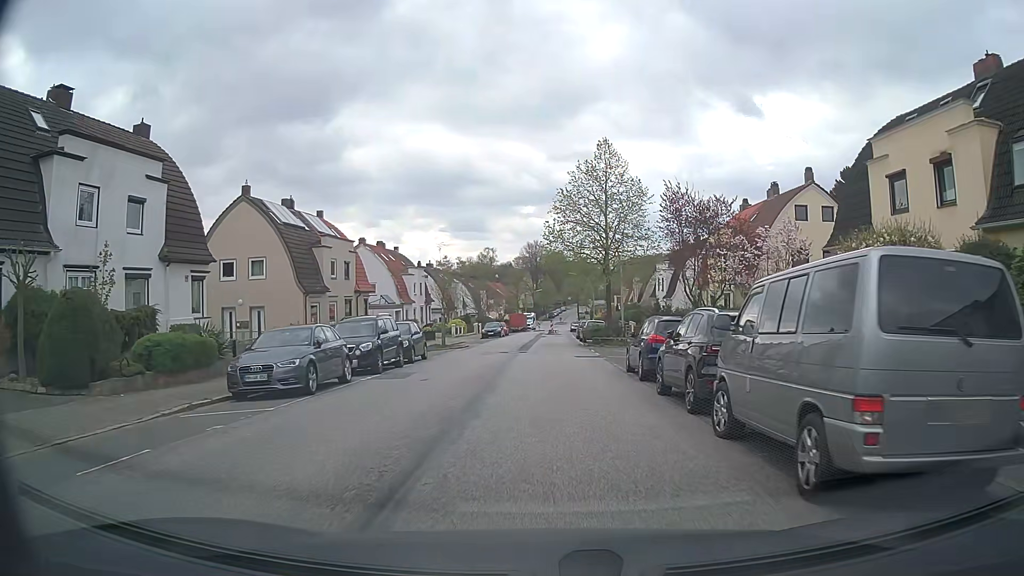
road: tertiary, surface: asphalt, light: Day
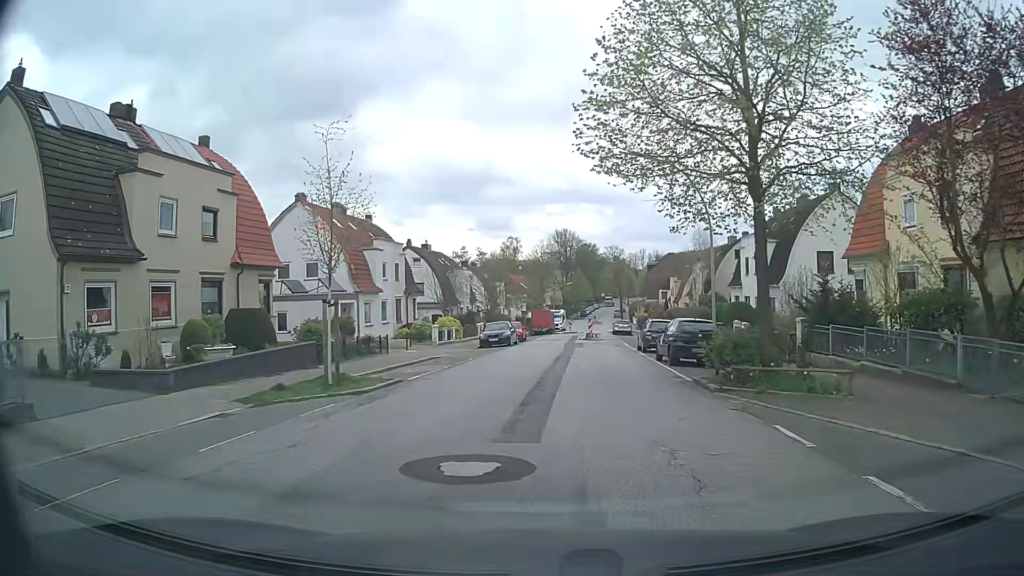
(-0.2, +23.6) m; -3°
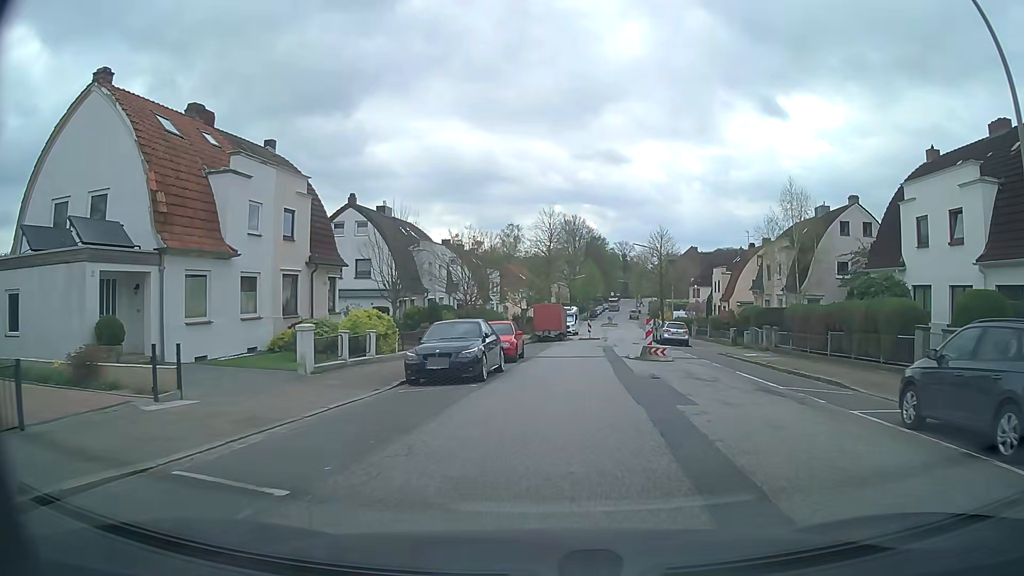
(-0.4, +23.4) m; 0°
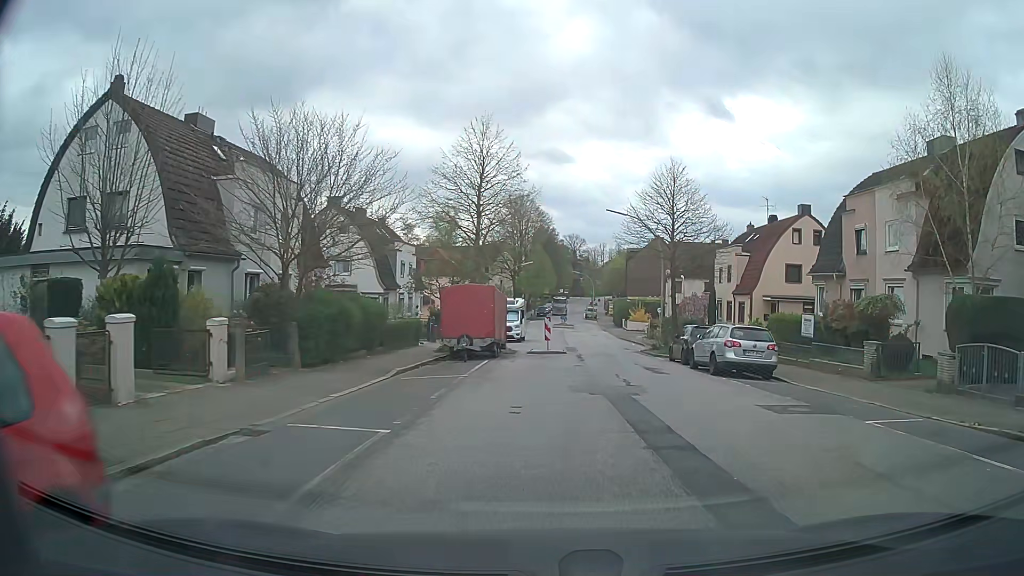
(+1.0, +23.4) m; +5°
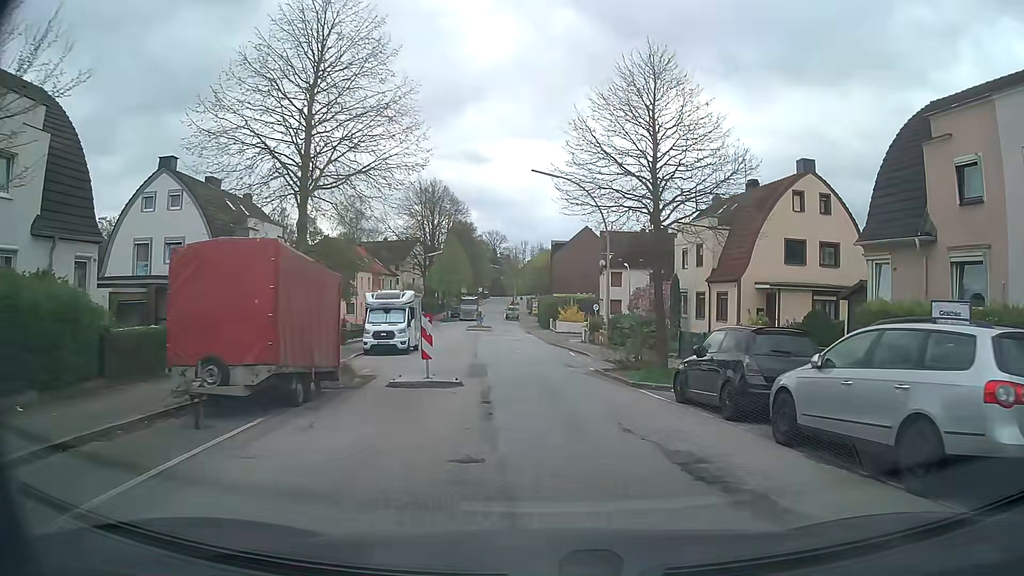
(+0.9, +14.0) m; +6°
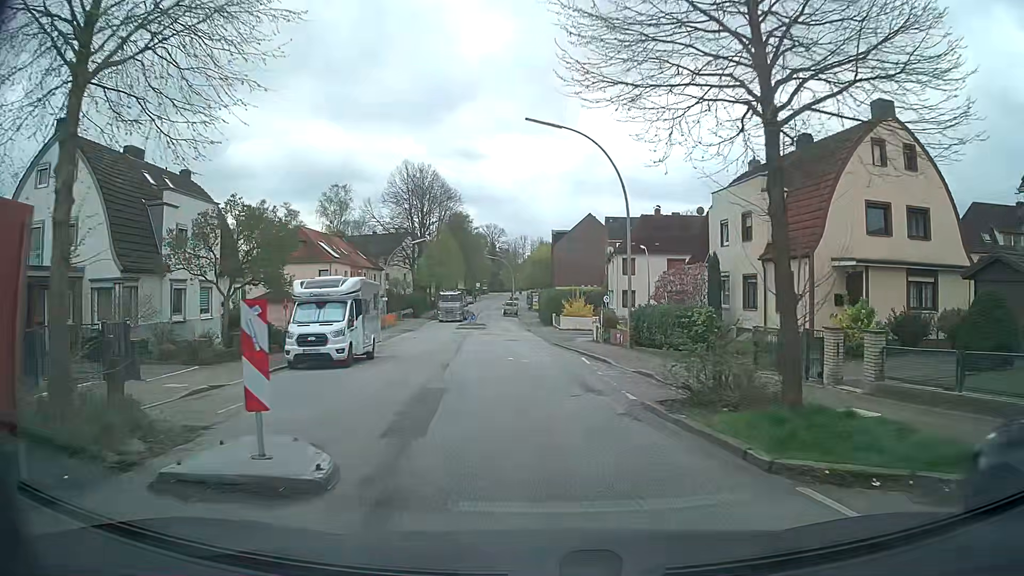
(+0.1, +9.3) m; 0°
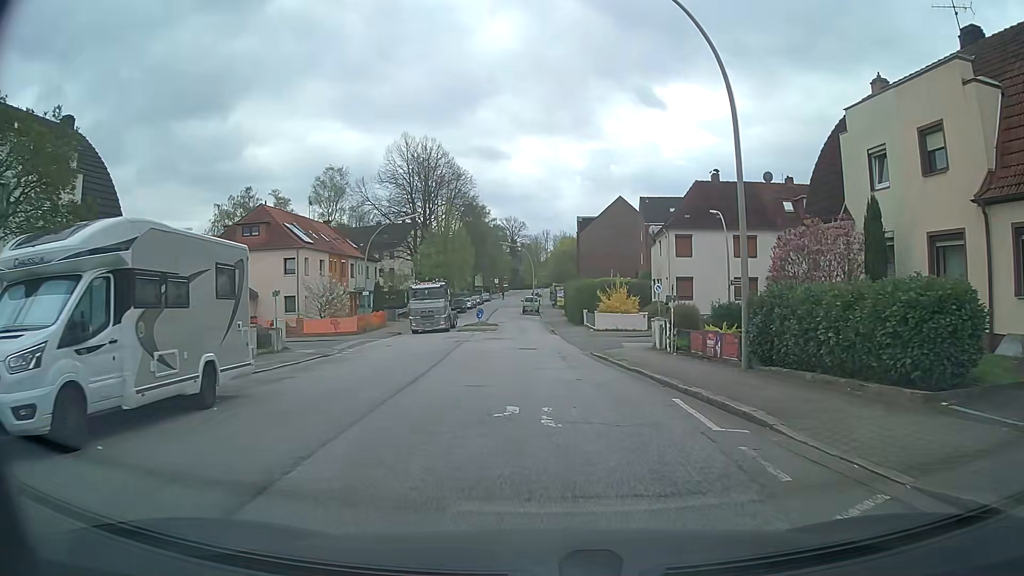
(-0.2, +14.1) m; -2°
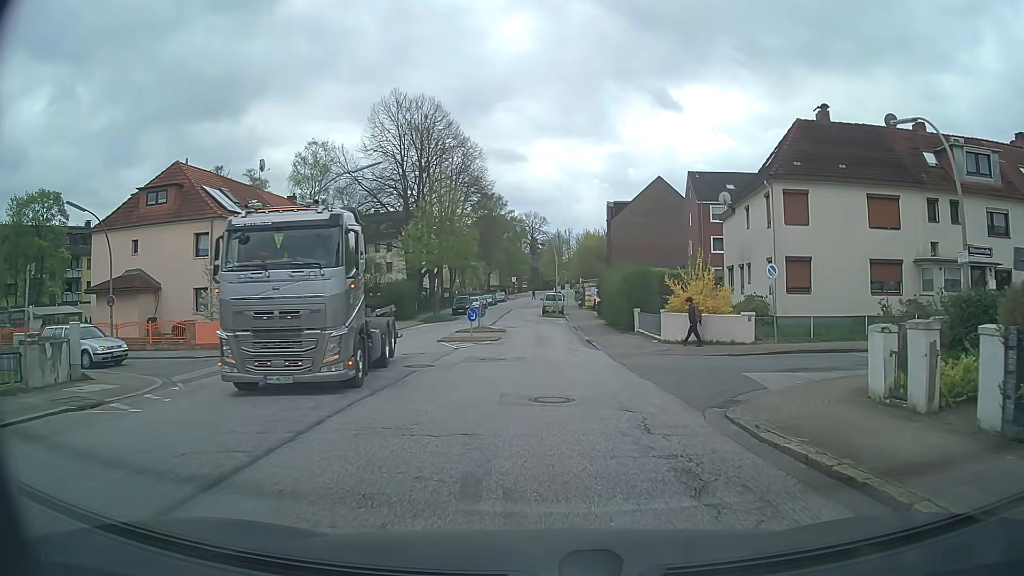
(-0.4, +16.2) m; -1°
(0, +10) (0, +20) (-1, +30) (-1, +40) (-2, +50) (-3, +60) (-3, +70) (-3, +80) (-2, +90) (-2, +100) m
